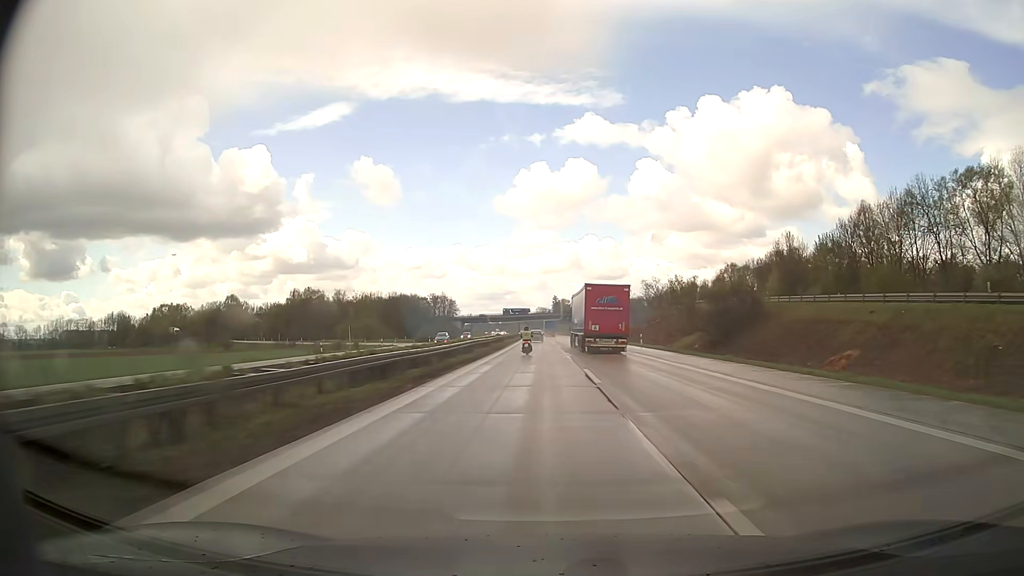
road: motorway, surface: asphalt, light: Day
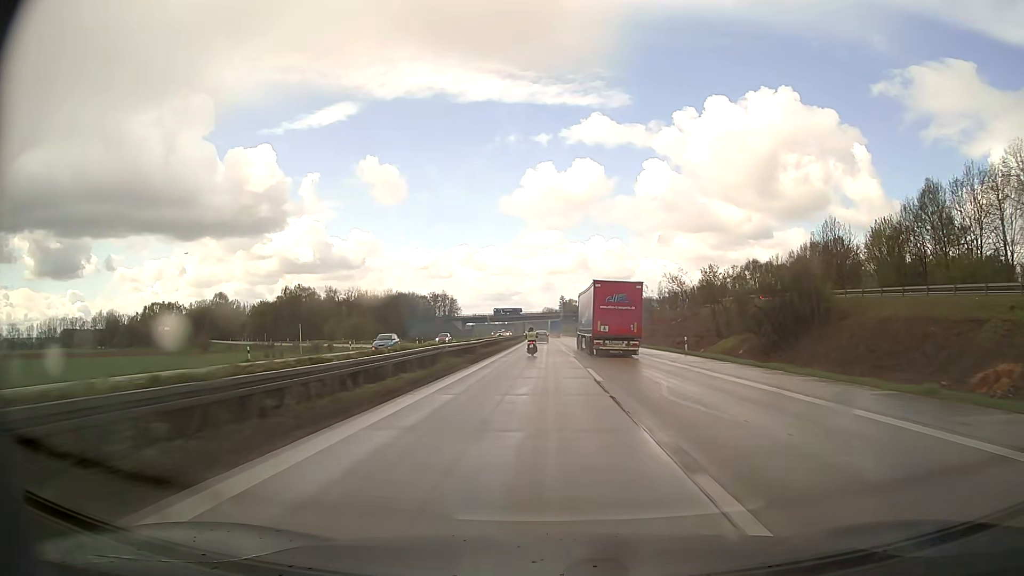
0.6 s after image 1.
(-0.1, +17.1) m; -1°
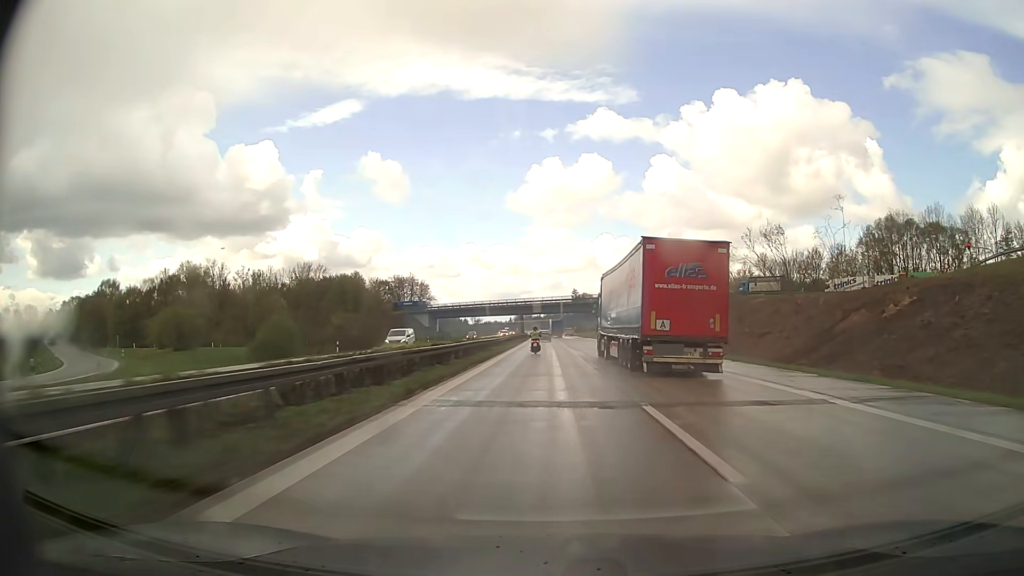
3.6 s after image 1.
(-0.7, +84.6) m; -1°
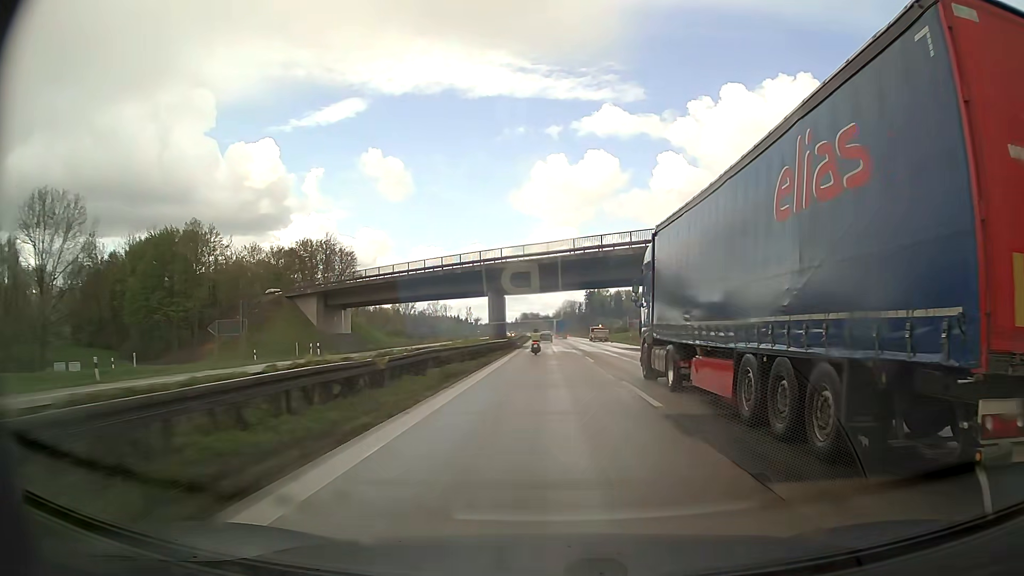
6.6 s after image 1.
(-0.7, +84.3) m; -1°
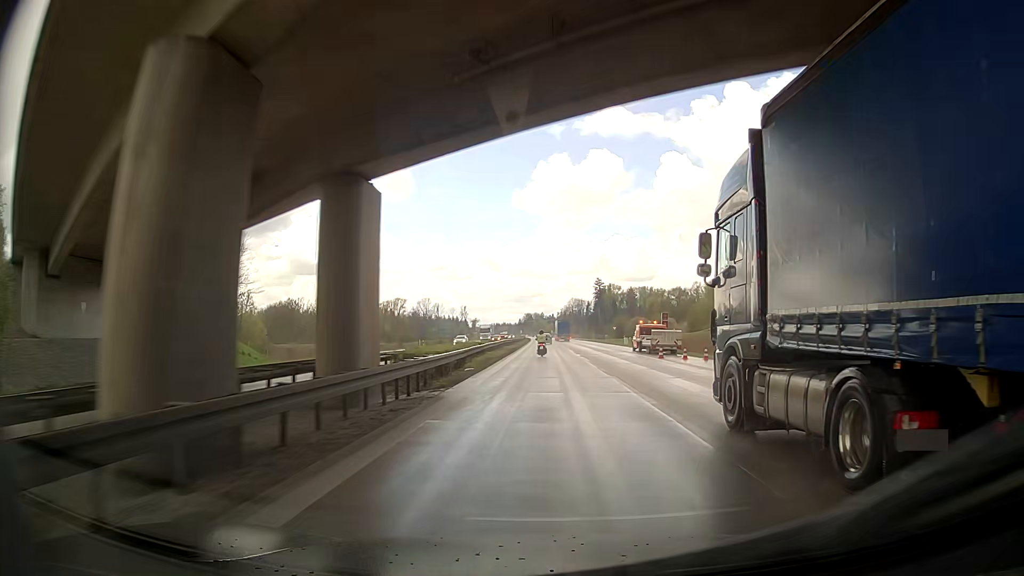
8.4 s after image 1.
(-0.2, +51.2) m; -1°
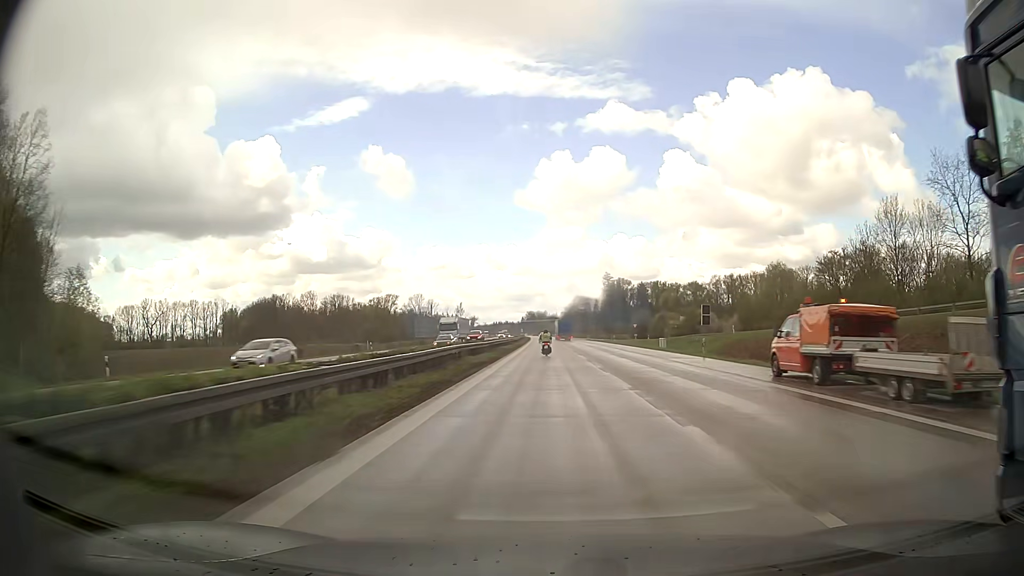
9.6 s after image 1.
(0.0, +34.8) m; 0°
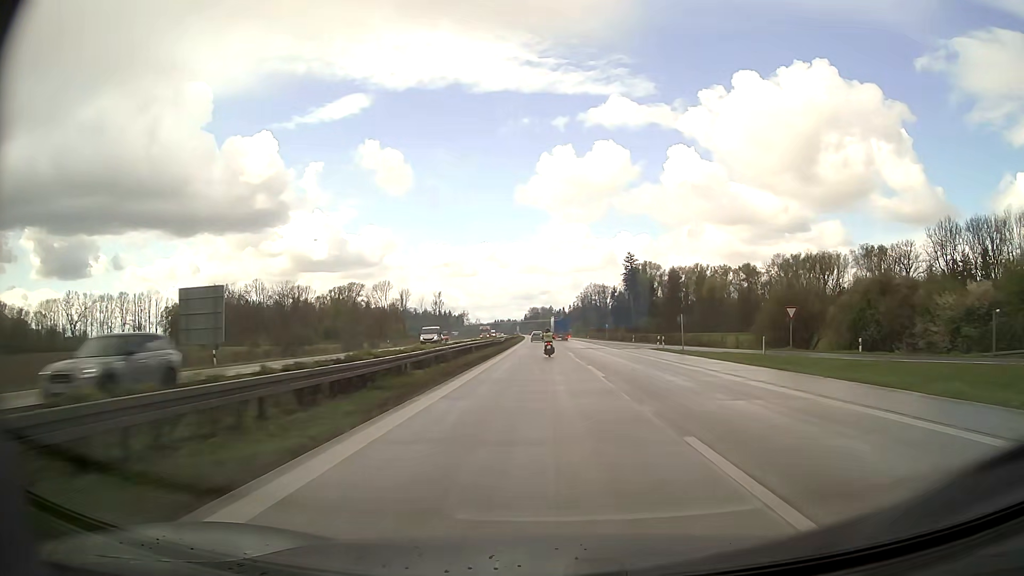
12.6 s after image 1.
(-0.7, +88.3) m; -1°
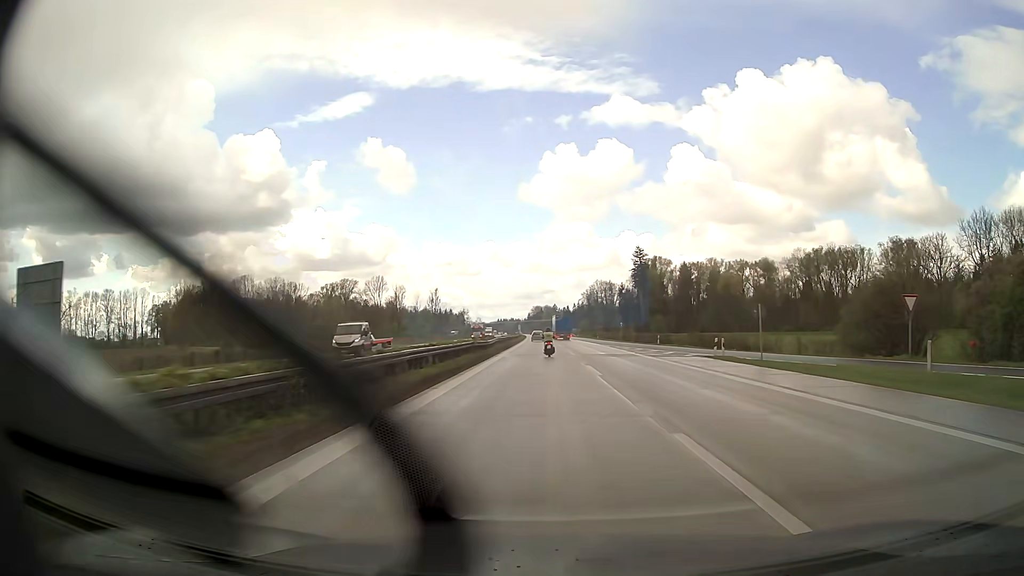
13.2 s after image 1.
(0.0, +17.8) m; 0°
(0, +10) (0, +20) (0, +30) (0, +40) (0, +50) (0, +60) (0, +70) (-1, +80) (-1, +90) (-1, +100) m
